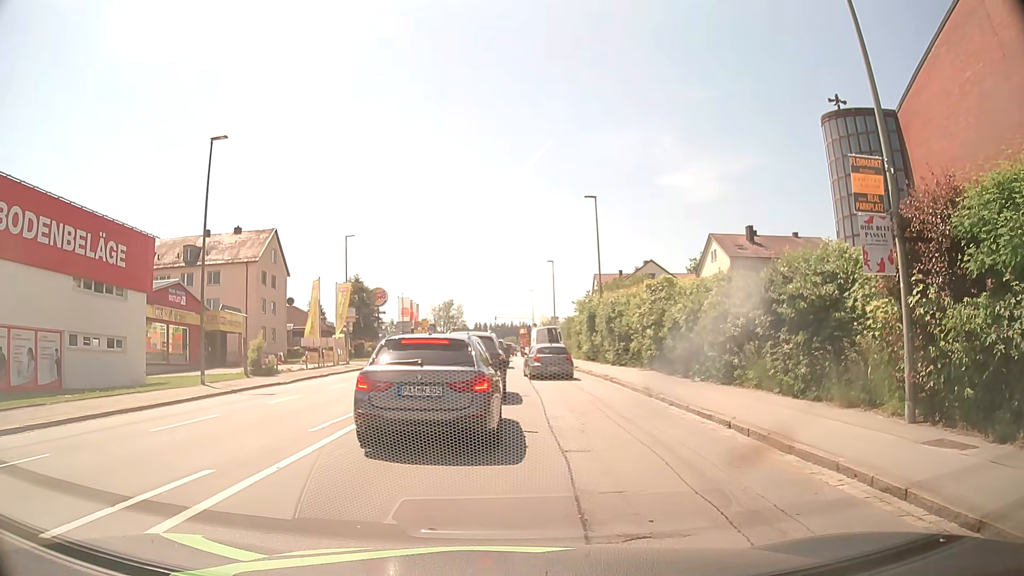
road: tertiary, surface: asphalt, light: Day
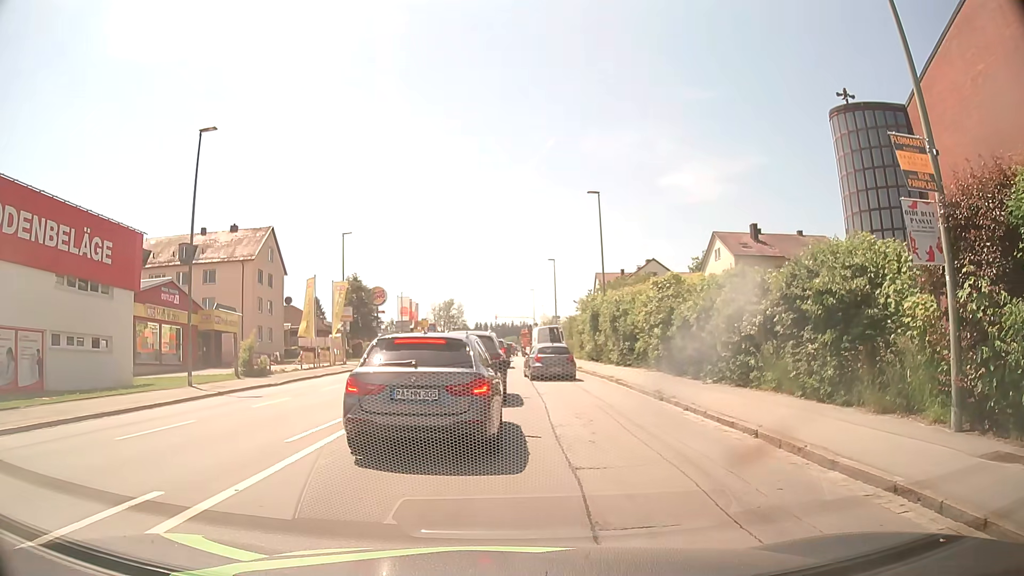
(0.0, +1.2) m; +1°
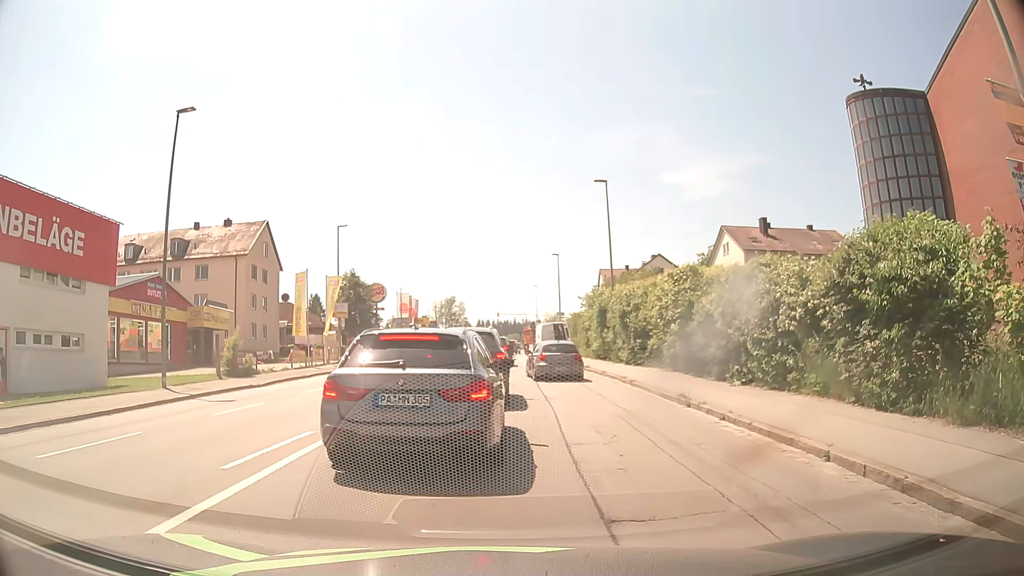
(-0.1, +2.3) m; -2°
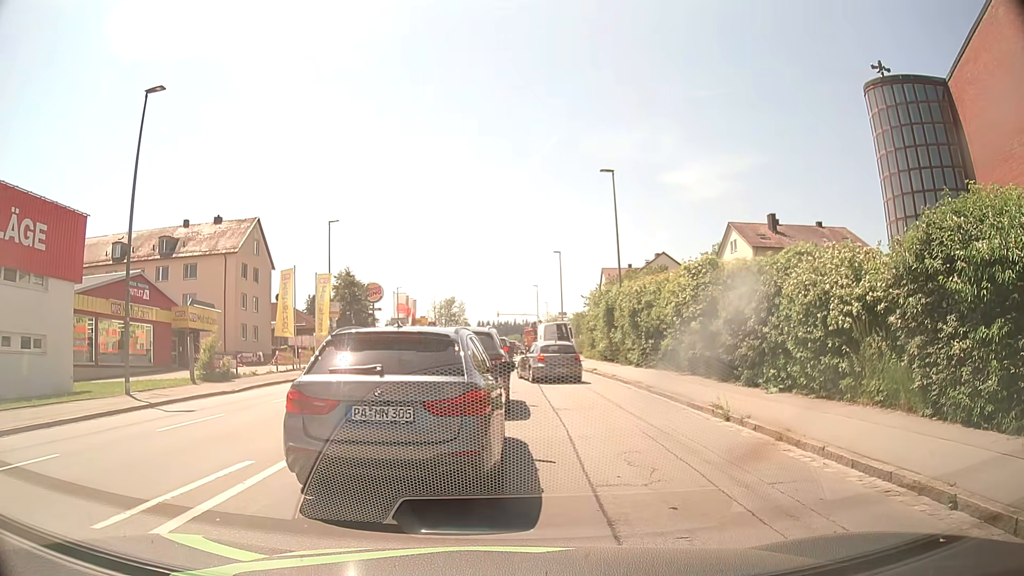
(-0.1, +2.5) m; -2°
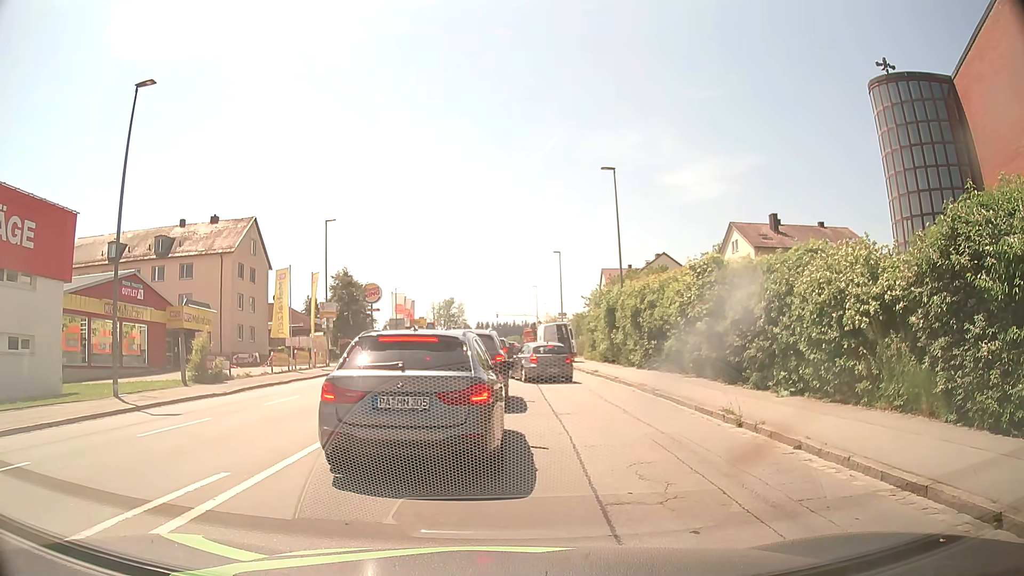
(0.0, +0.7) m; 0°
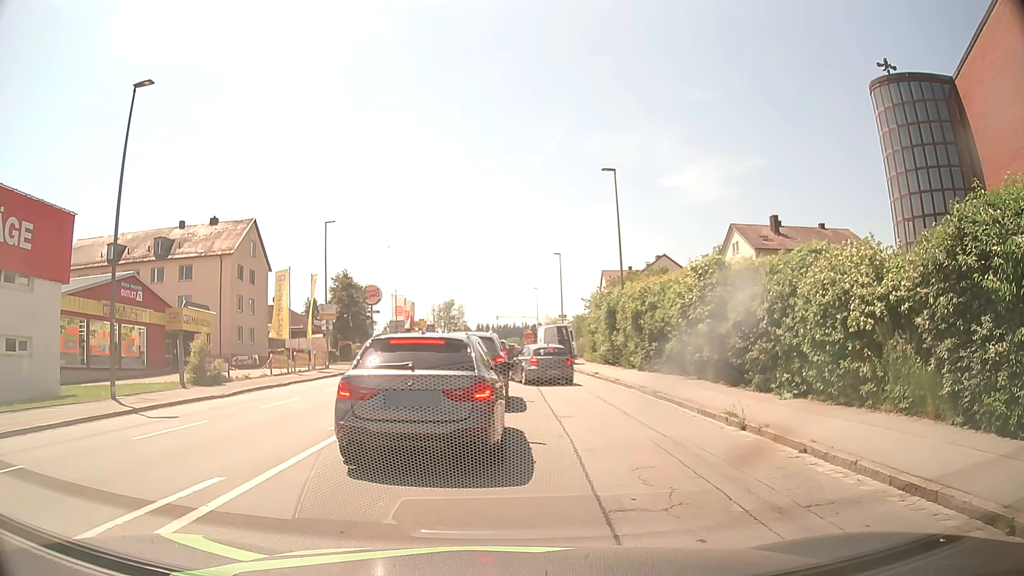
(0.0, +0.2) m; 0°
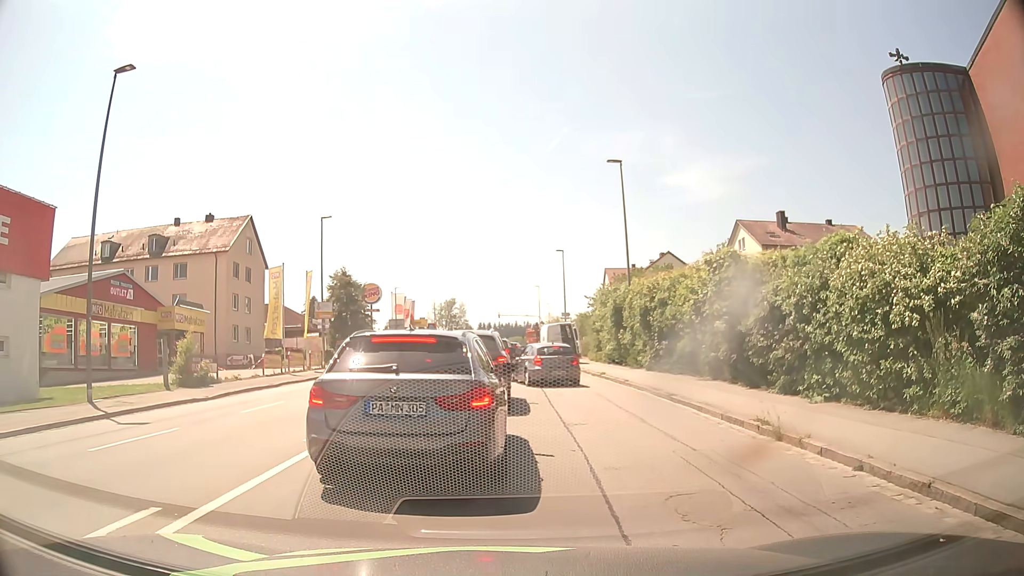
(0.0, +1.5) m; 0°
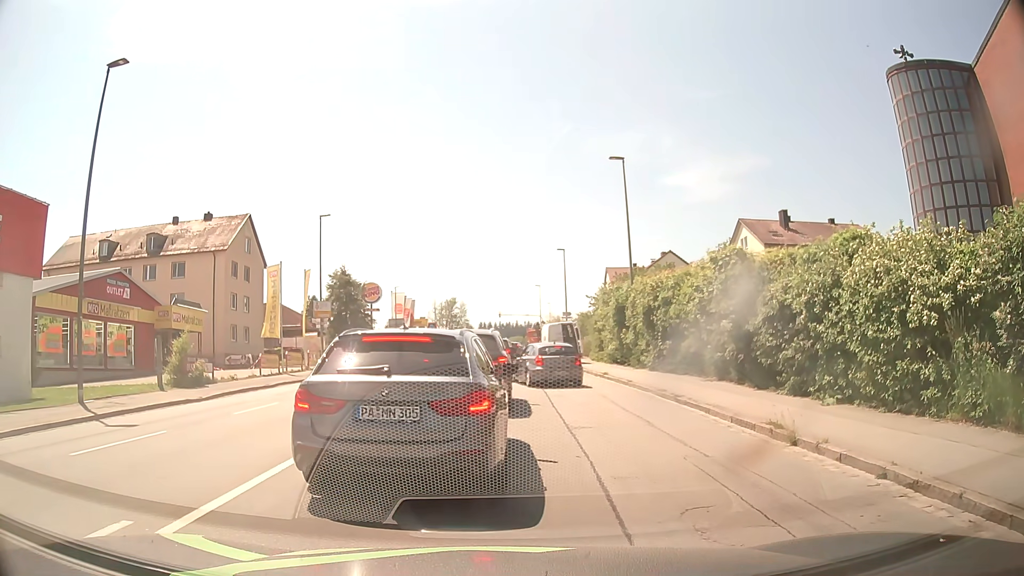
(0.0, +0.5) m; 0°
